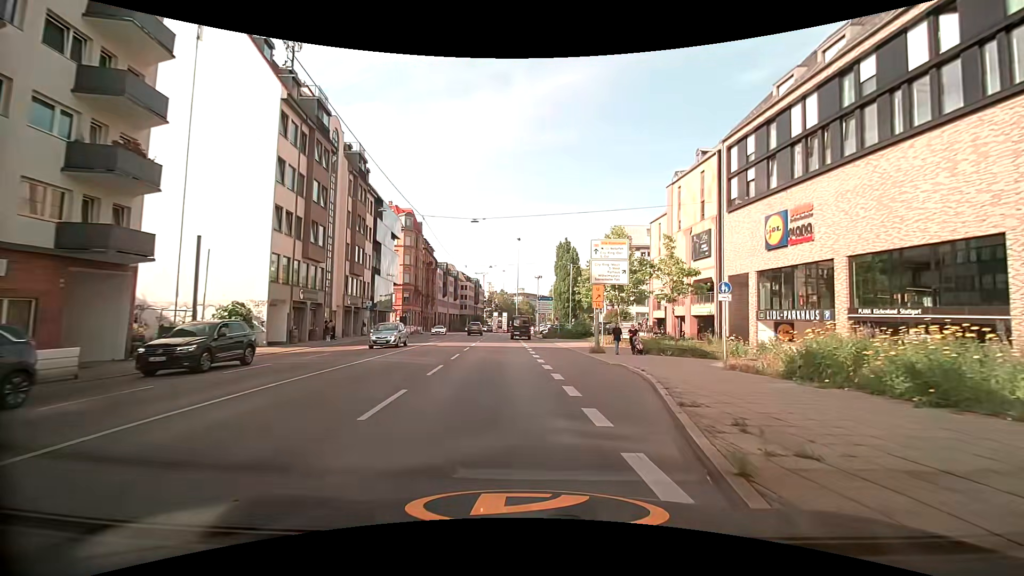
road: primary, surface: asphalt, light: Day
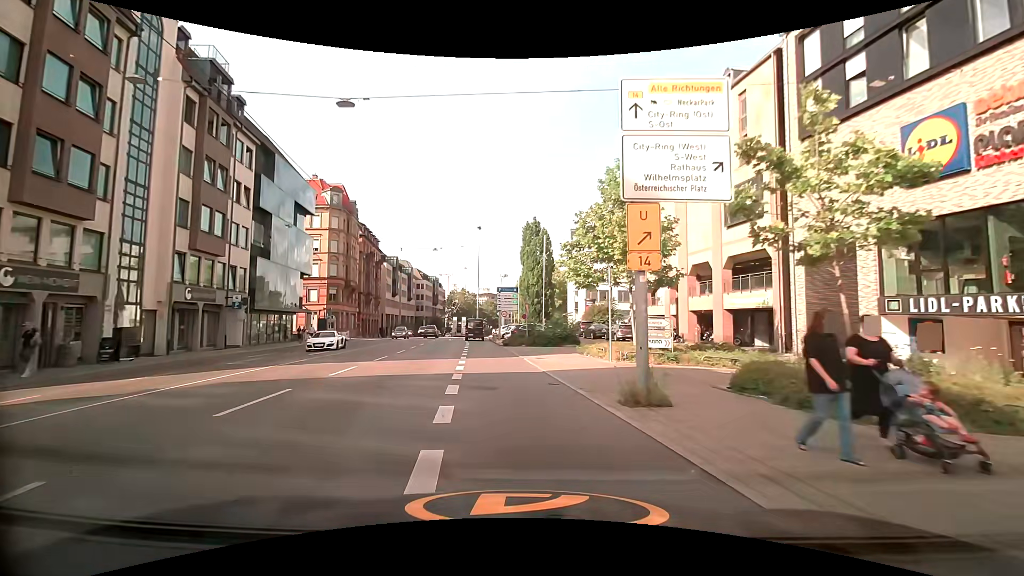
(+1.2, +17.9) m; +5°
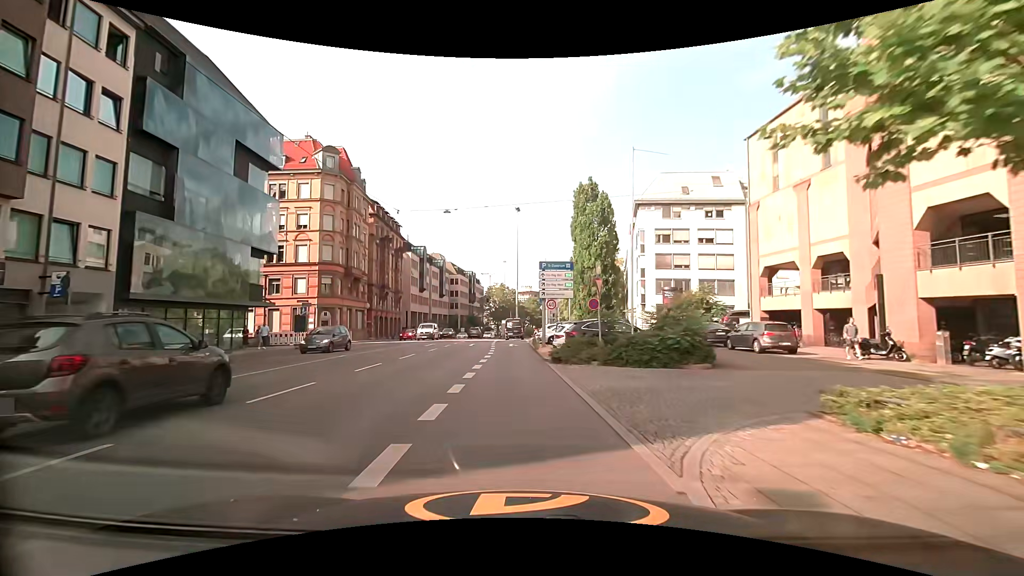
(-0.9, +17.9) m; -4°
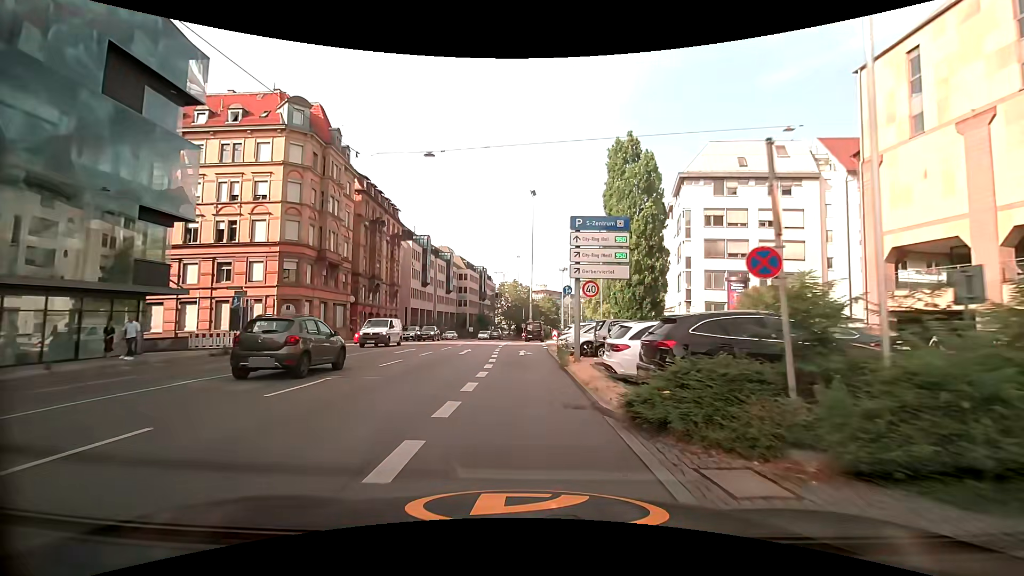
(-0.4, +12.0) m; -3°
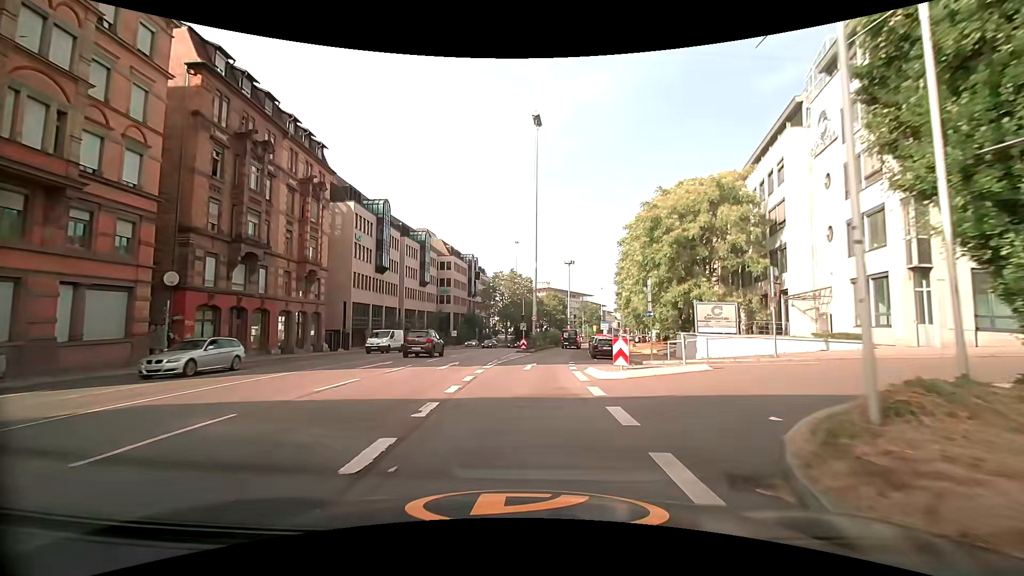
(+0.1, +30.2) m; +1°
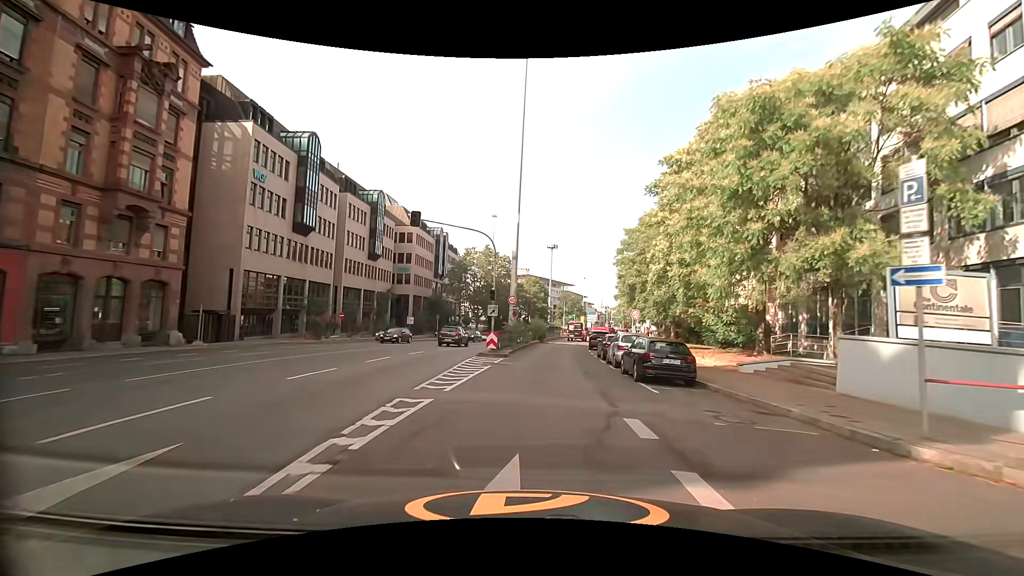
(+0.1, +18.3) m; +3°
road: primary_link
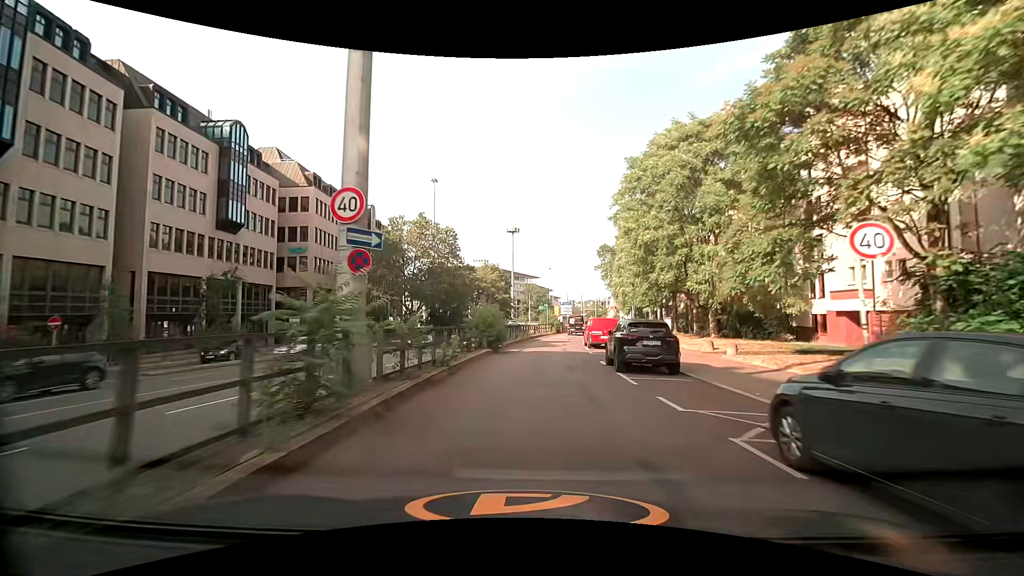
(+1.2, +25.4) m; +4°
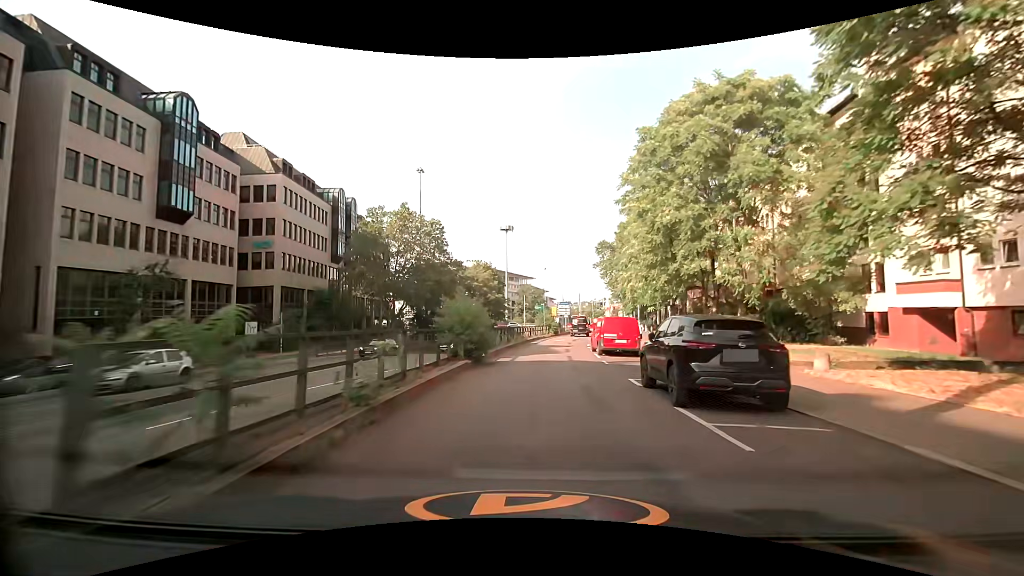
(+0.1, +6.3) m; +1°
(0, +10) (0, +20) (+1, +30) (+3, +40) (+5, +50) (+8, +59) (+10, +69) (+12, +79) (+13, +89) (+15, +99) m
